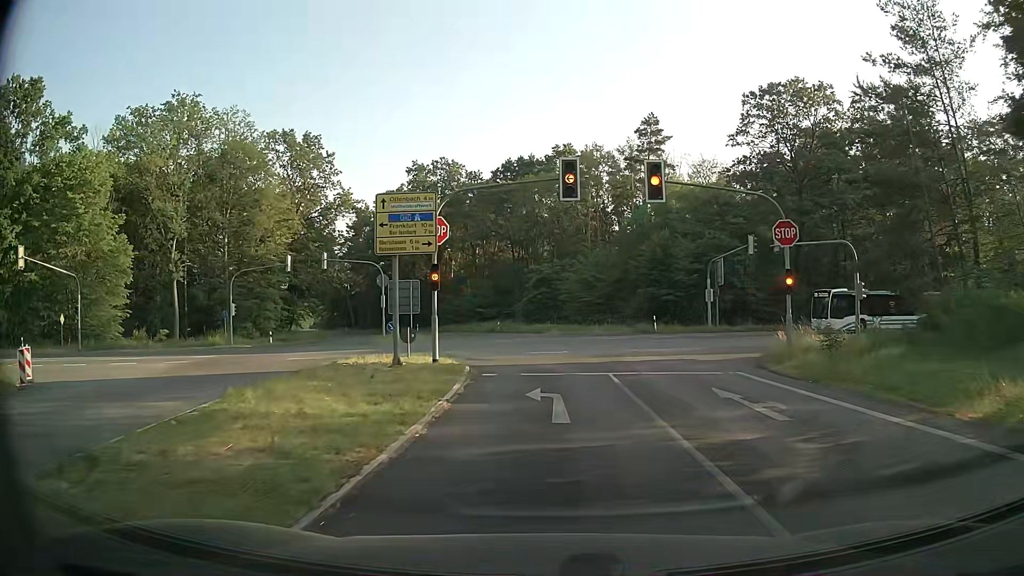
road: secondary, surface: asphalt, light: Day
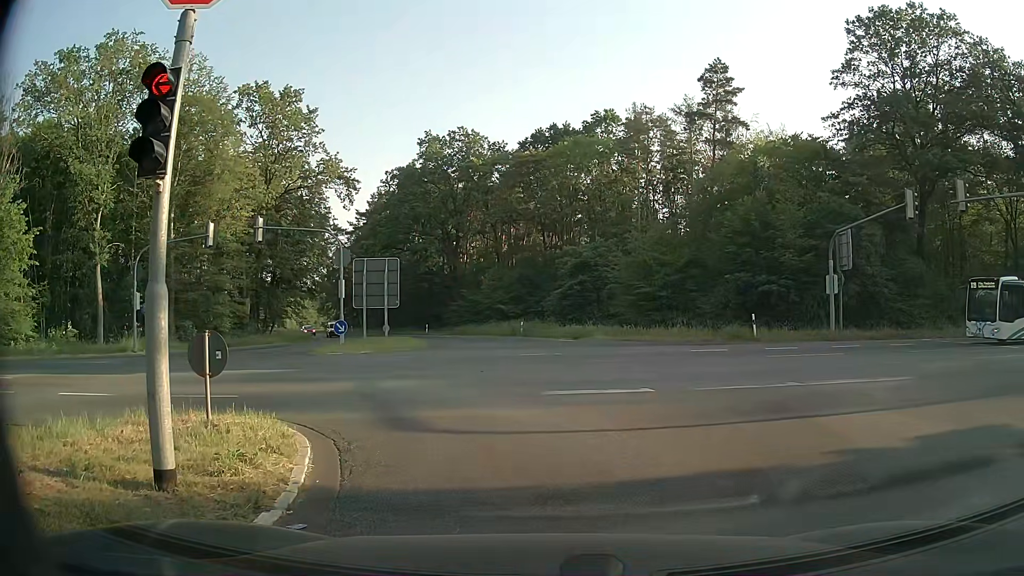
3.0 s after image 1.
(-0.2, +16.1) m; -3°
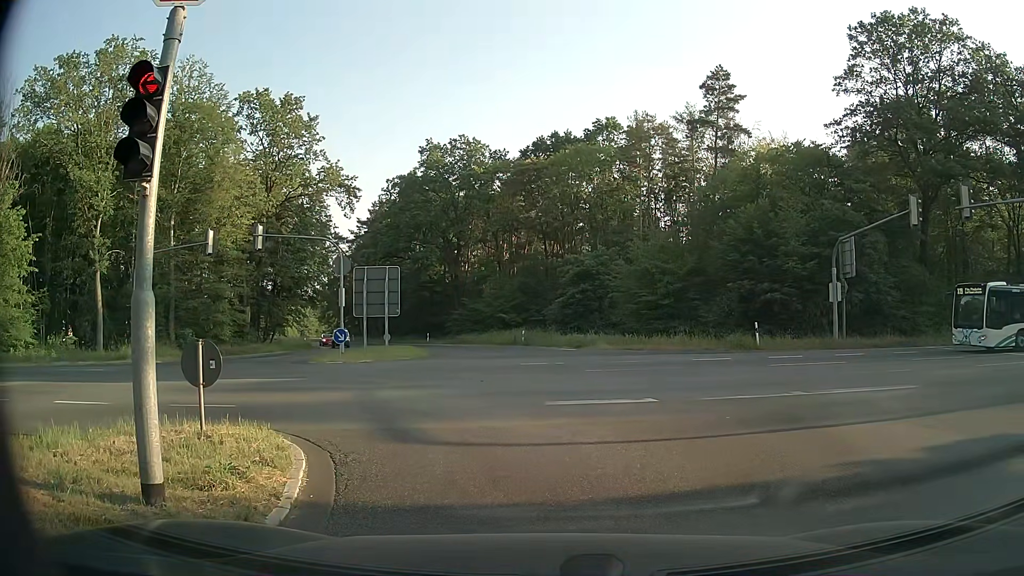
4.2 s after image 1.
(0.0, +0.3) m; 0°
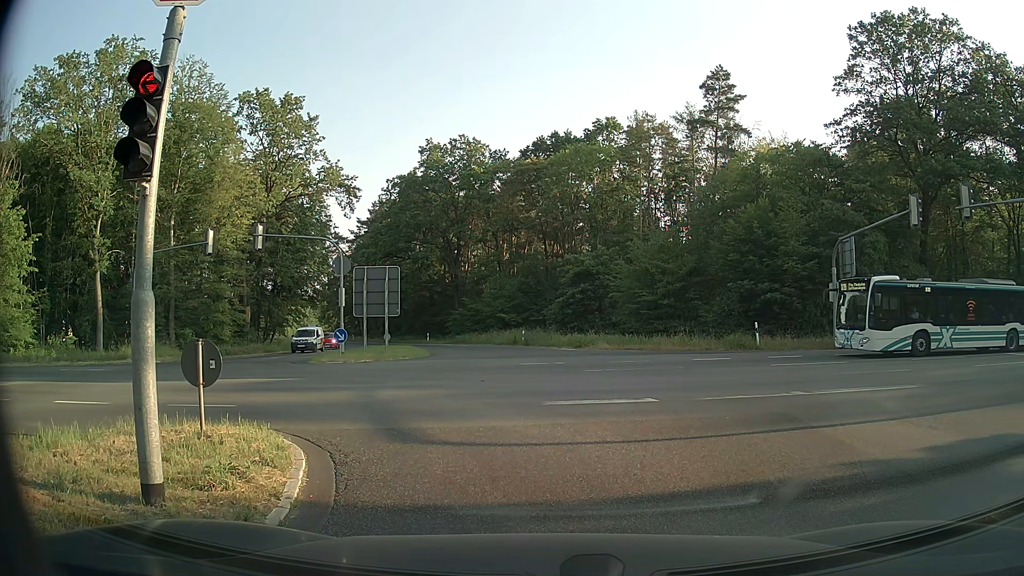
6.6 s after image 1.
(0.0, +0.1) m; 0°
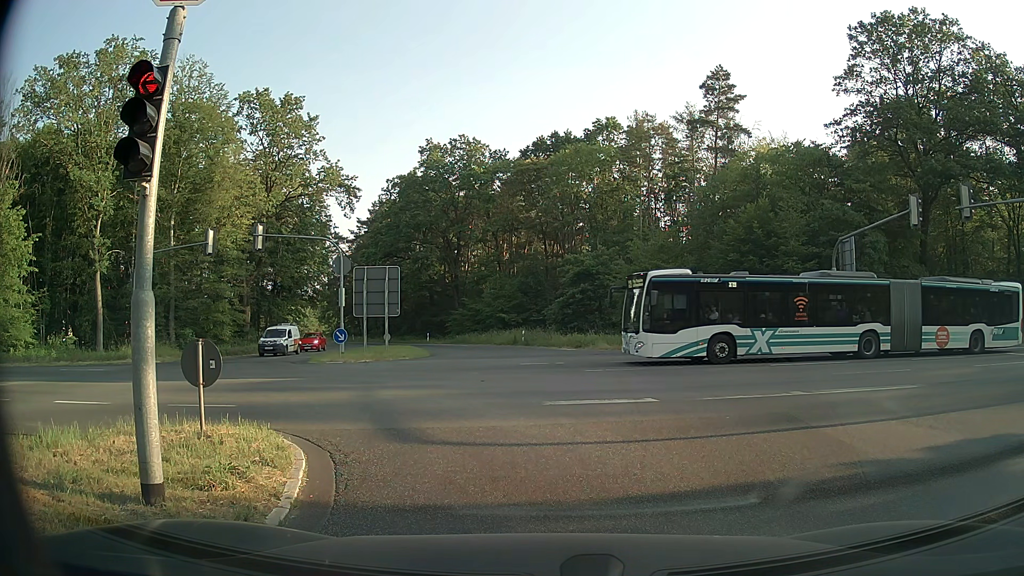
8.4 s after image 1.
(0.0, 0.0) m; 0°
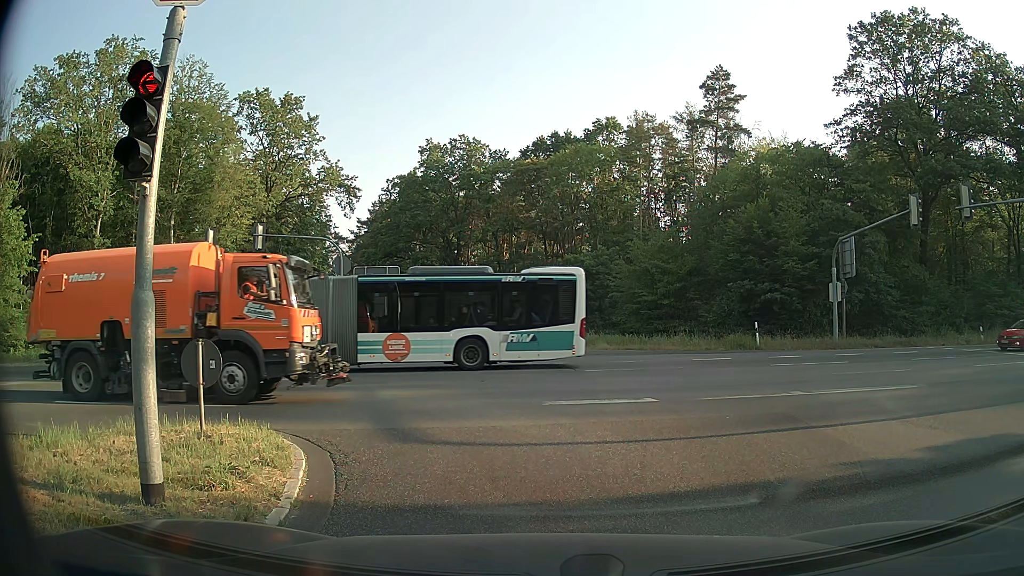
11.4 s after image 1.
(0.0, 0.0) m; 0°
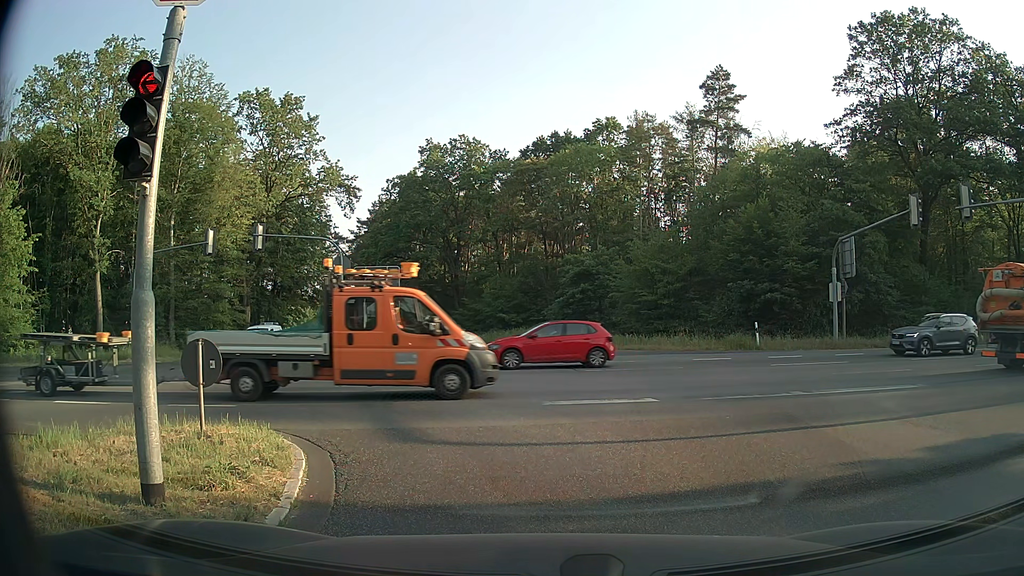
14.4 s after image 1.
(0.0, 0.0) m; 0°
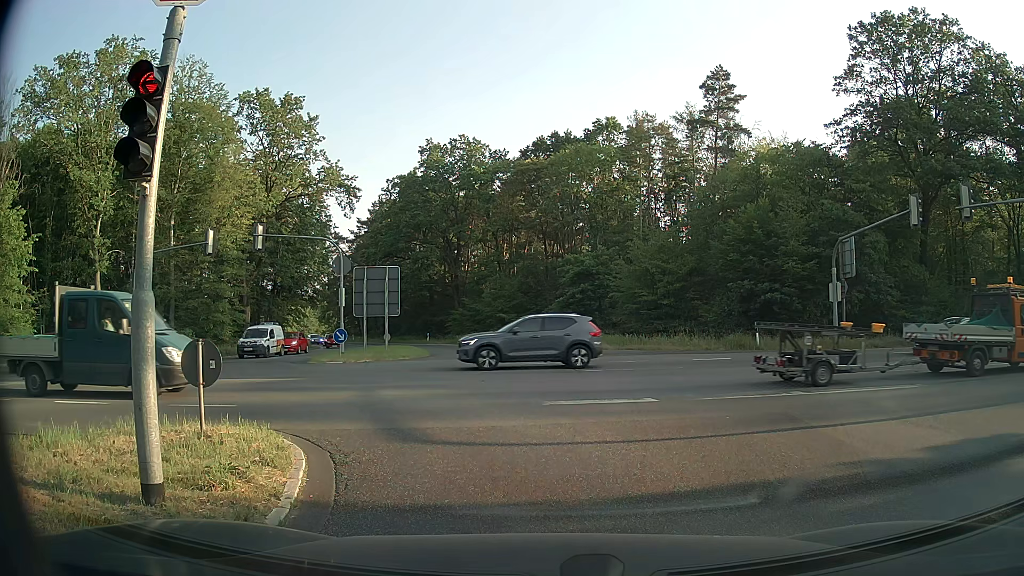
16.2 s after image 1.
(0.0, 0.0) m; 0°
